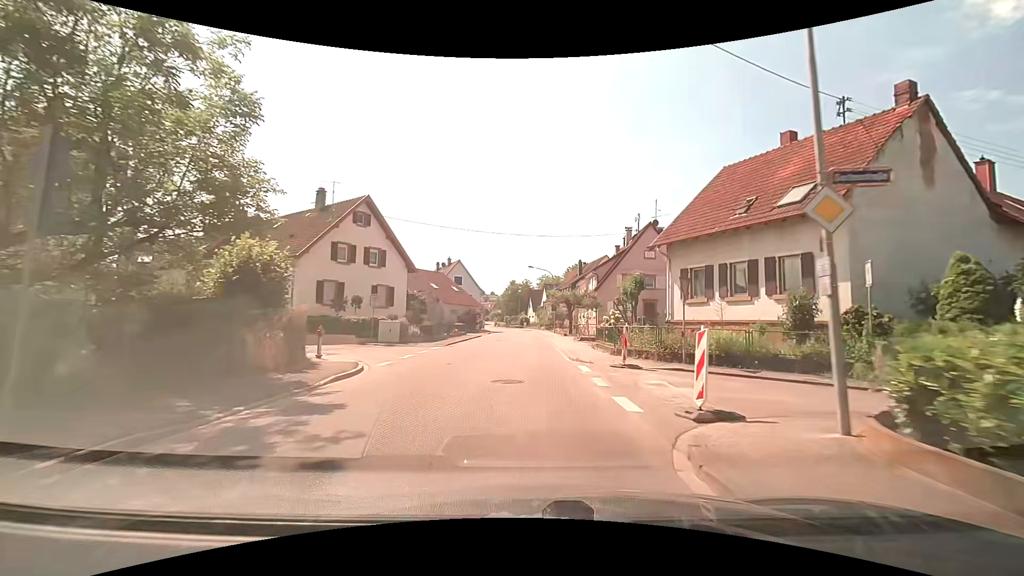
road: secondary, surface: asphalt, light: Day
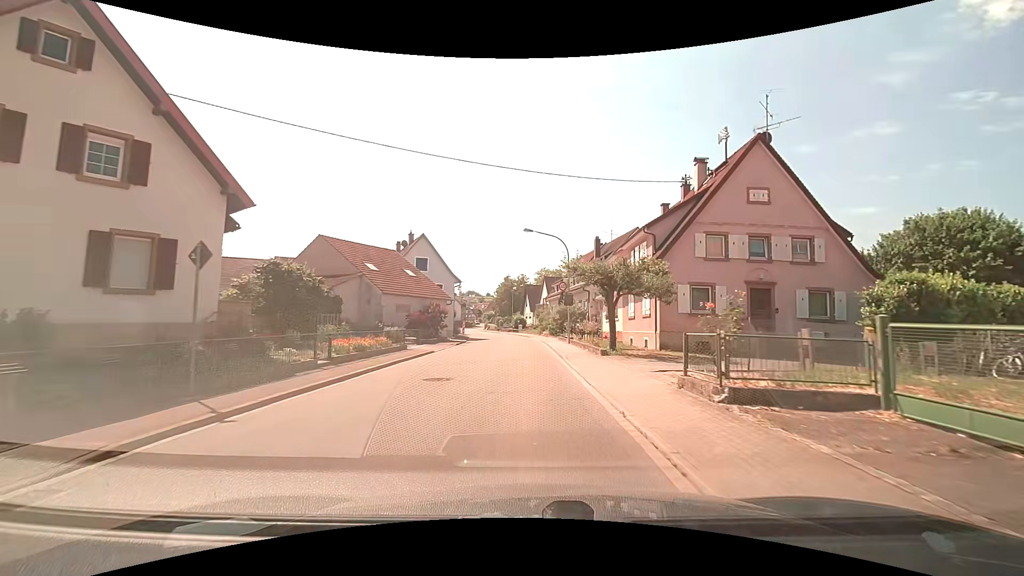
(+0.2, +23.3) m; 0°
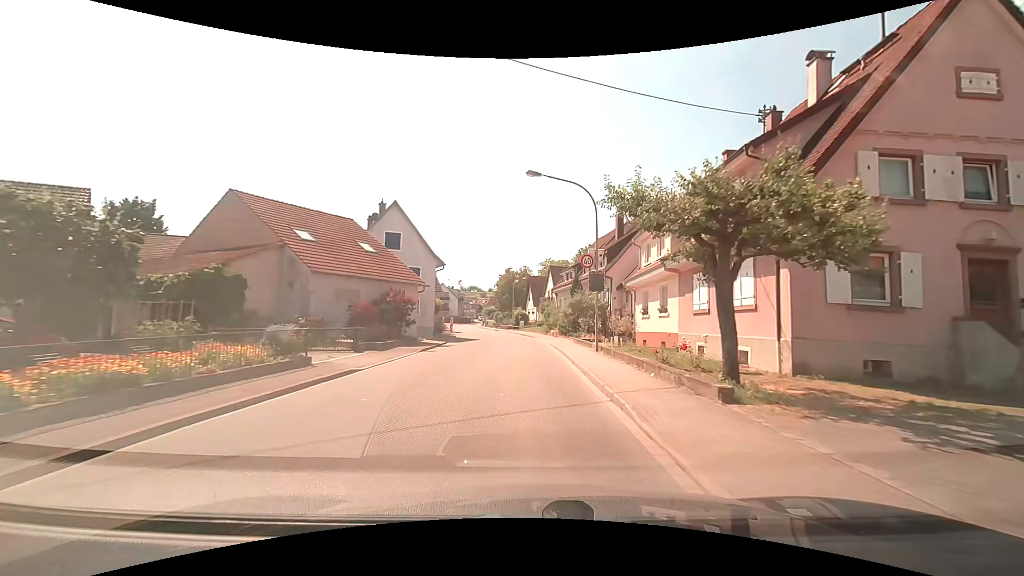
(+0.1, +11.8) m; 0°
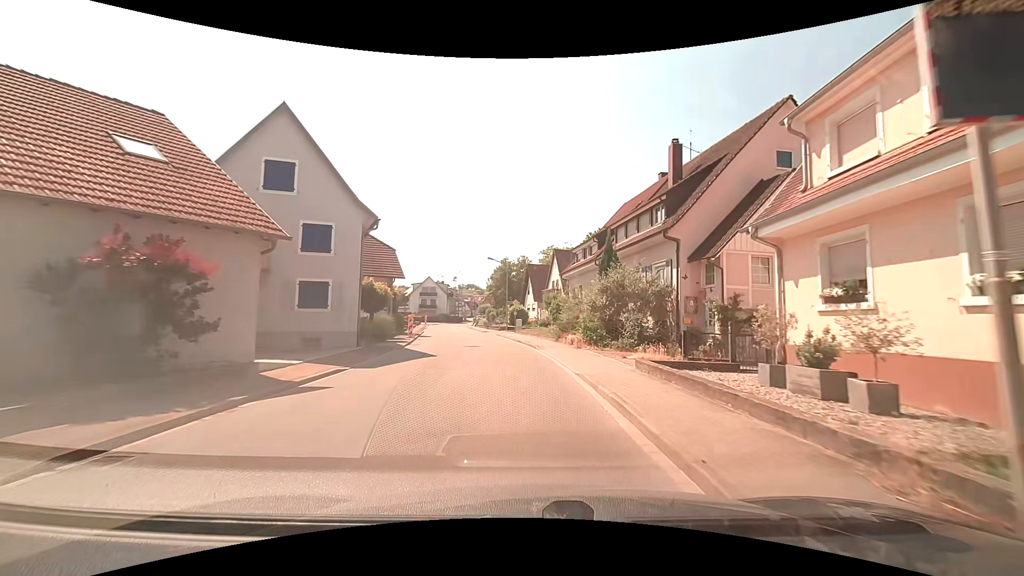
(0.0, +17.3) m; +1°
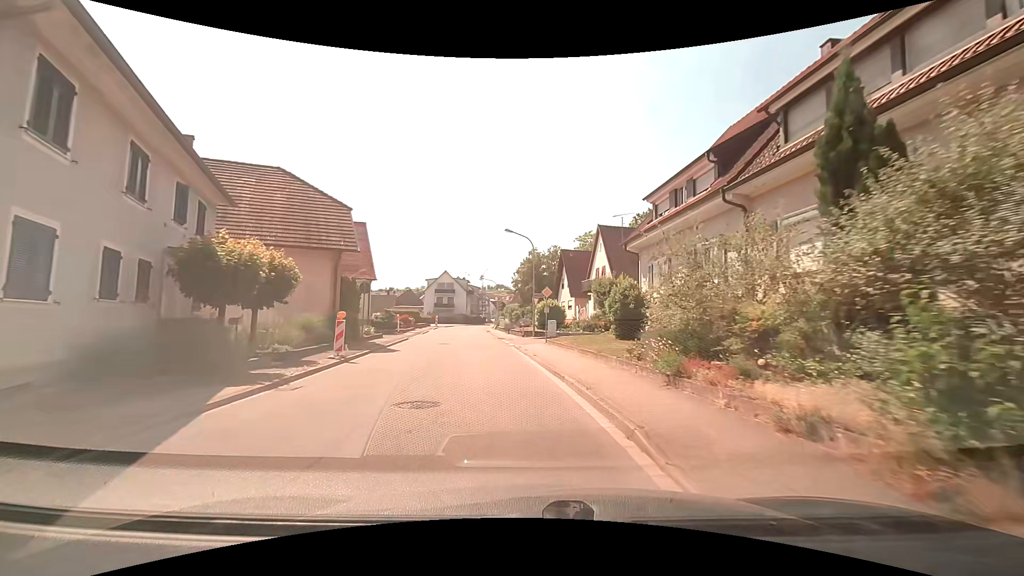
(-0.6, +16.8) m; -4°
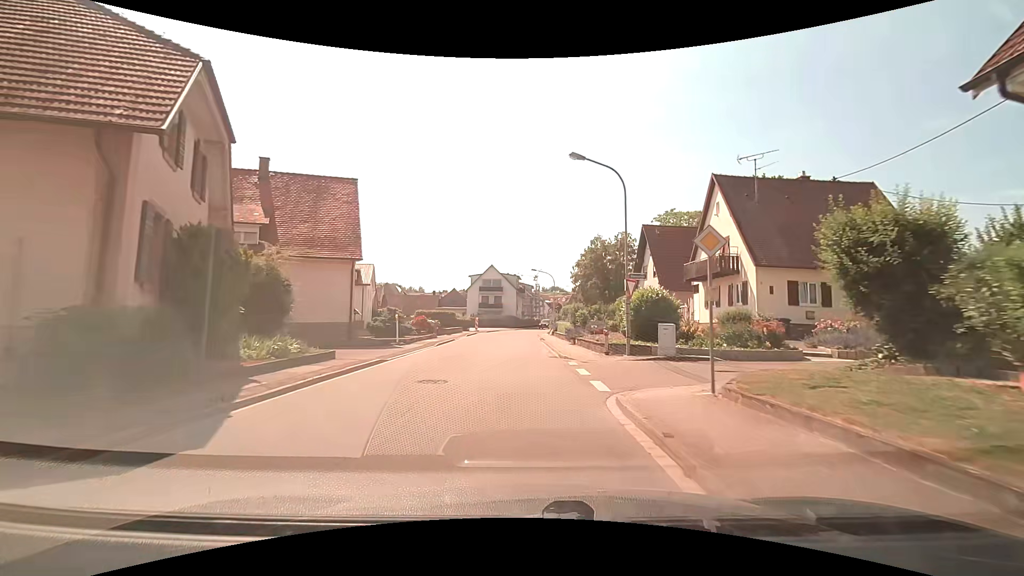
(-1.1, +16.2) m; -6°
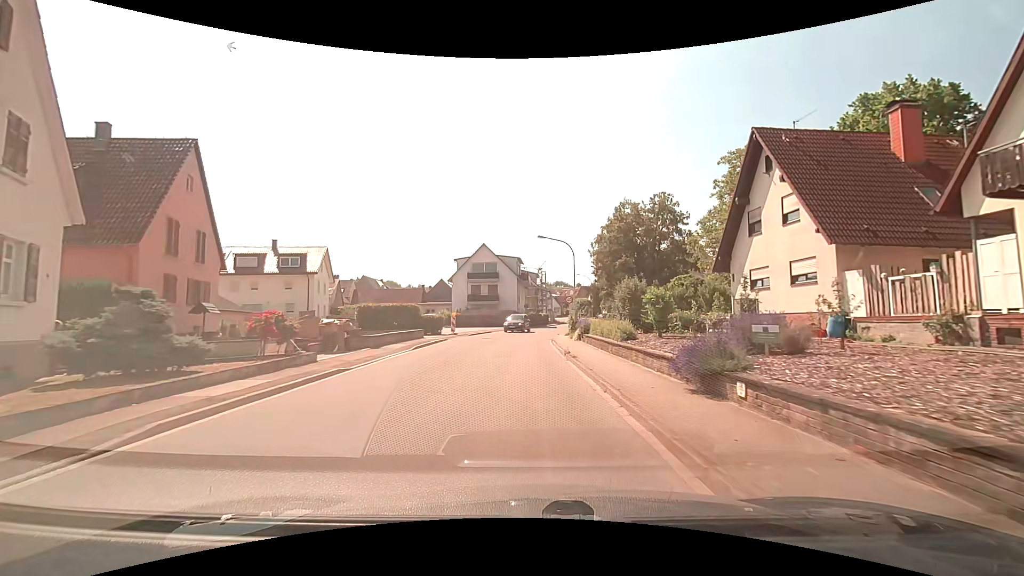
(-0.2, +21.0) m; -1°
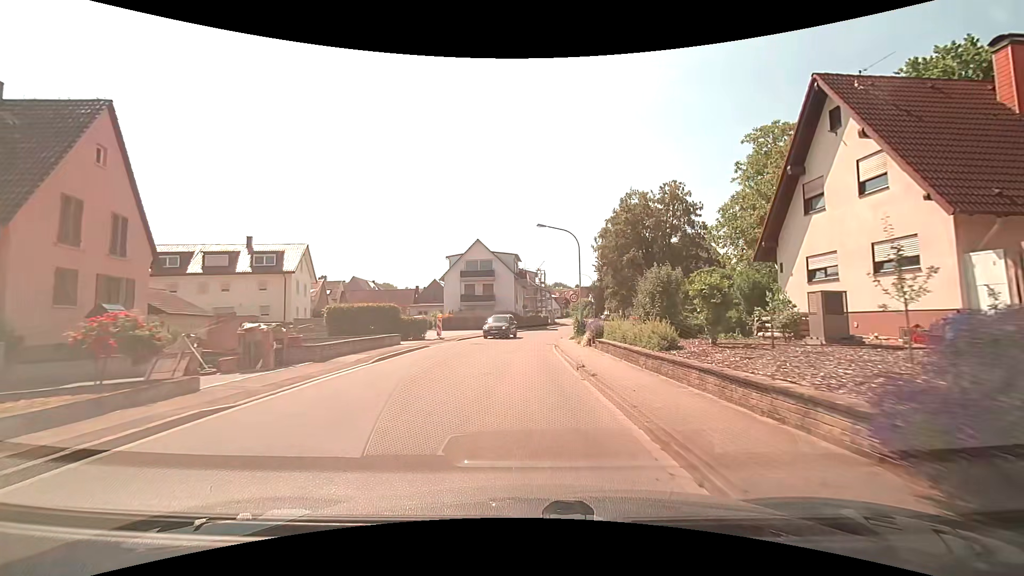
(0.0, +5.1) m; 0°
(0, +10) (0, +20) (0, +30) (+1, +40) (+3, +50) (+6, +59) (+8, +69) (+10, +79) (+11, +89) (+11, +99) m
